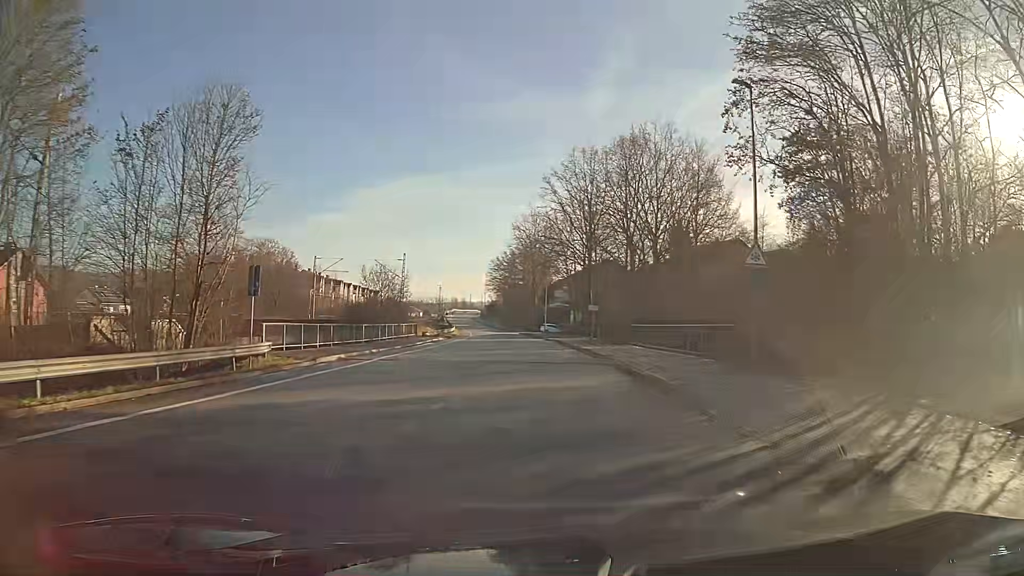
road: unclassified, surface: asphalt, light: Day
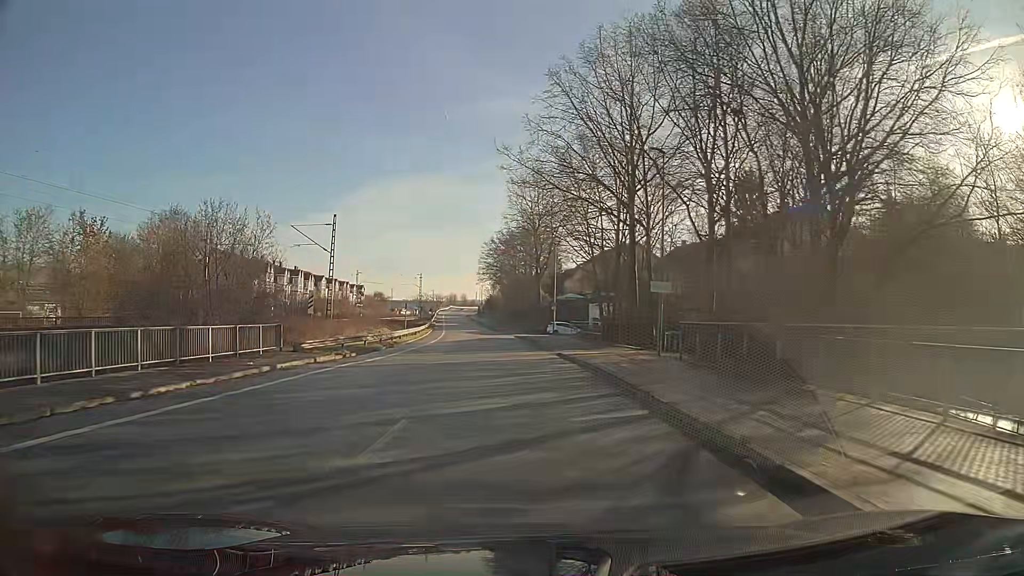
(-0.4, +29.7) m; -2°
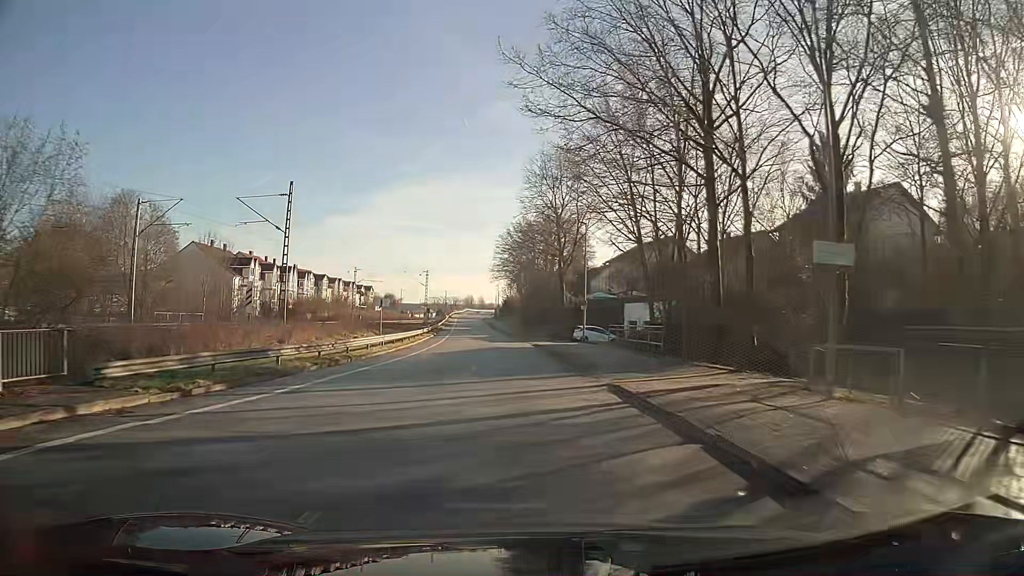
(-0.2, +13.9) m; -2°
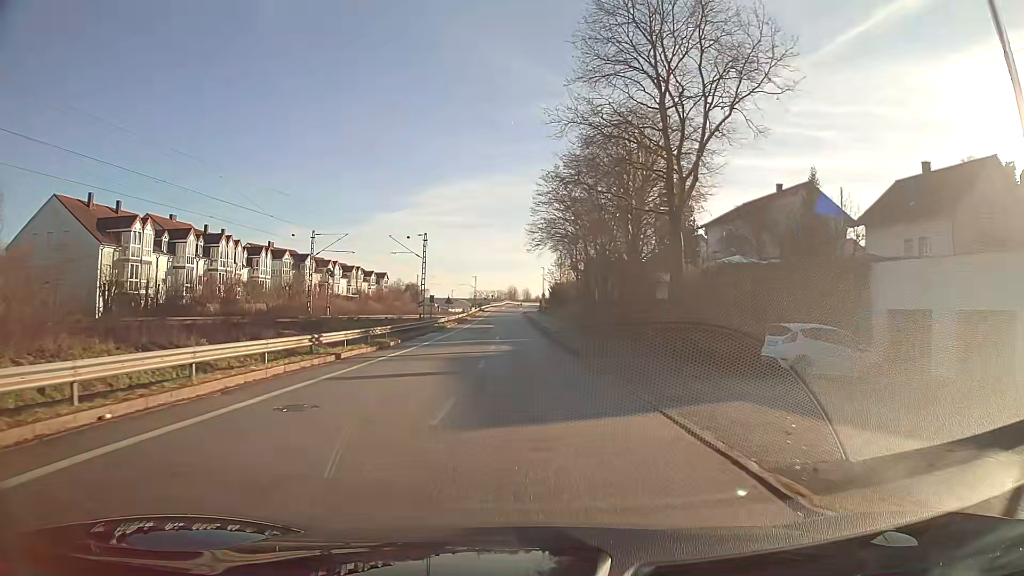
(-1.3, +39.3) m; -4°
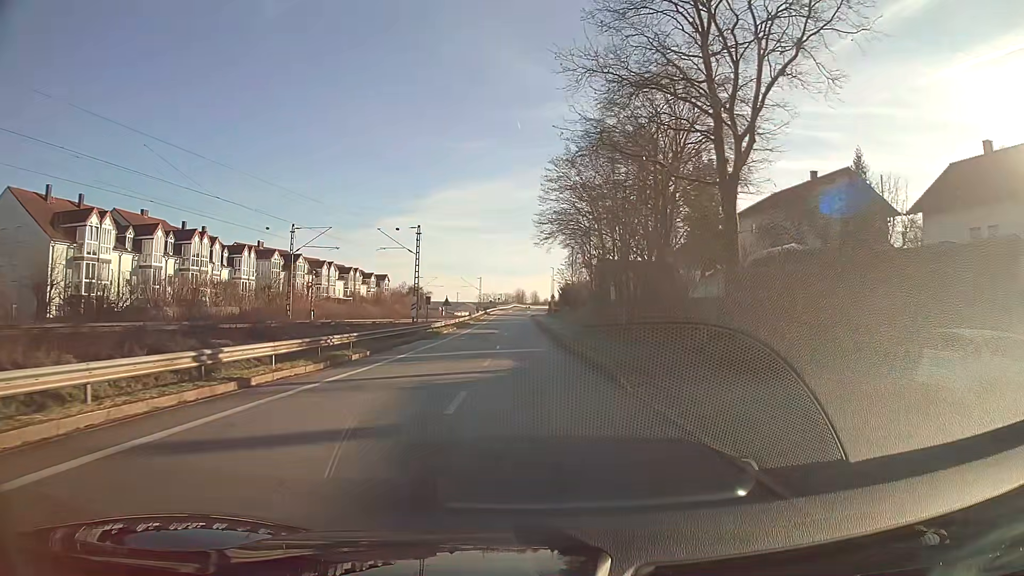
(0.0, +7.8) m; -1°
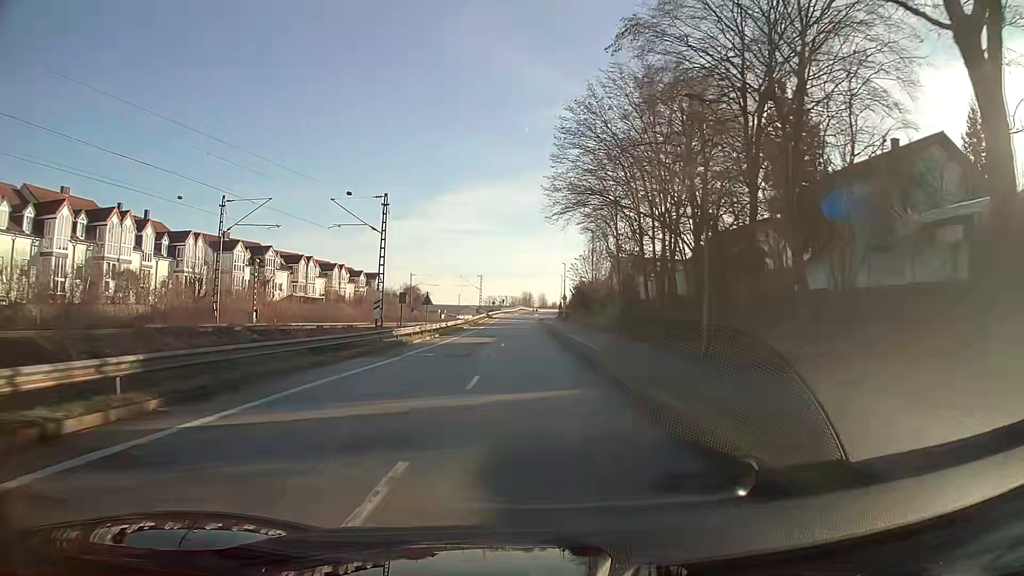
(-0.1, +15.3) m; 0°
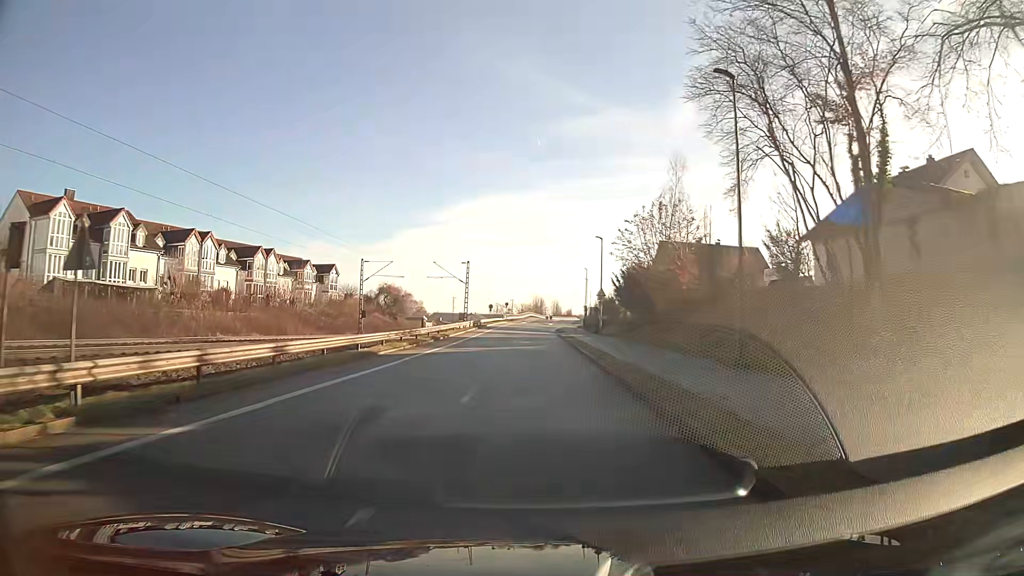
(-0.5, +37.6) m; -1°
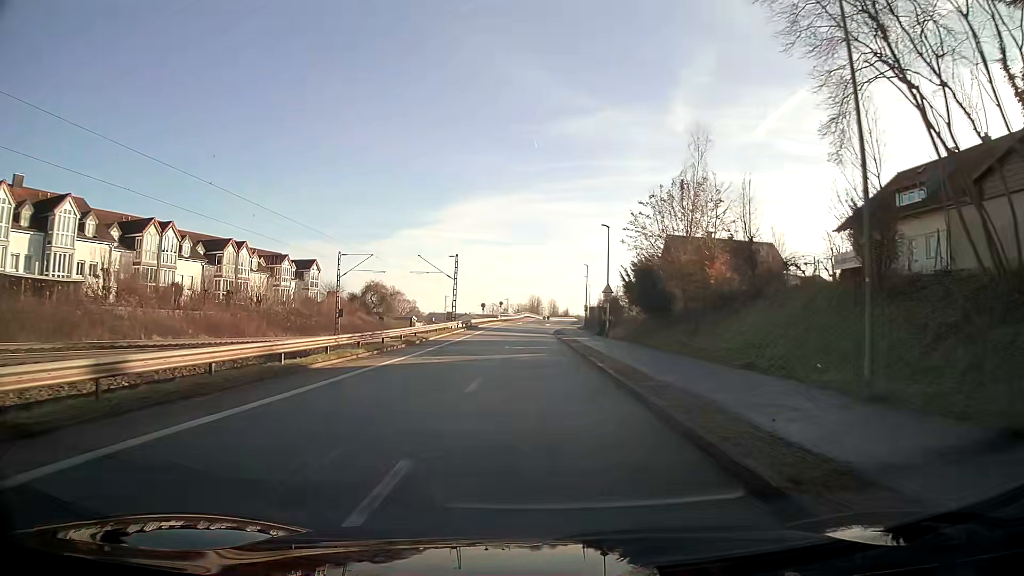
(0.0, +7.4) m; 0°
